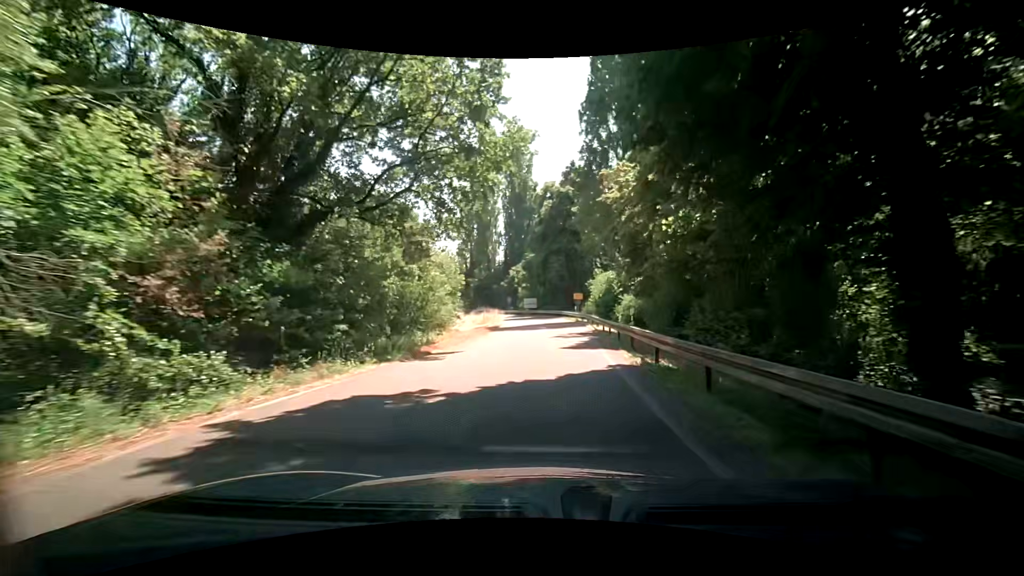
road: secondary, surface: asphalt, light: Day
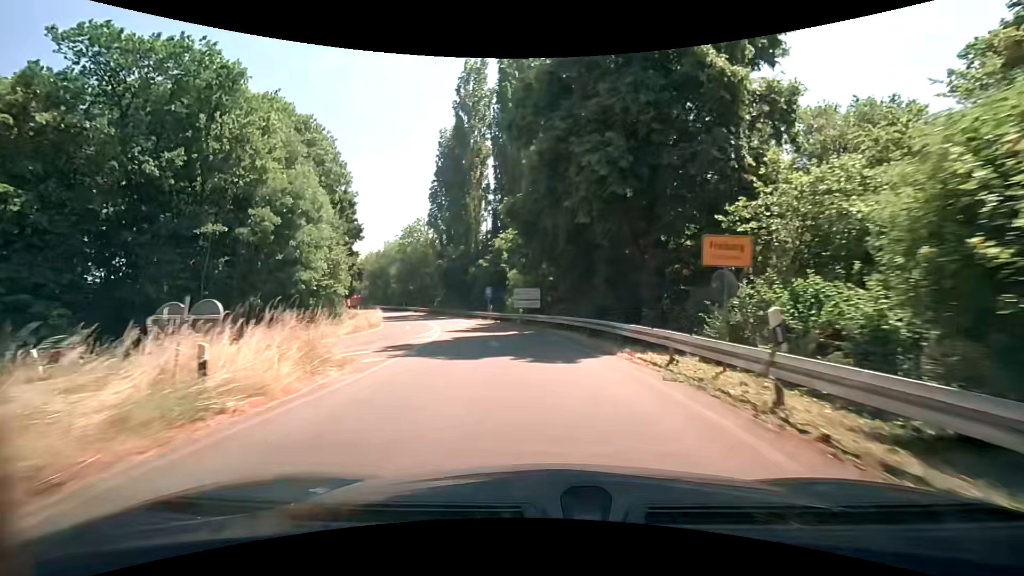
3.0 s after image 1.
(+0.2, +41.6) m; -1°
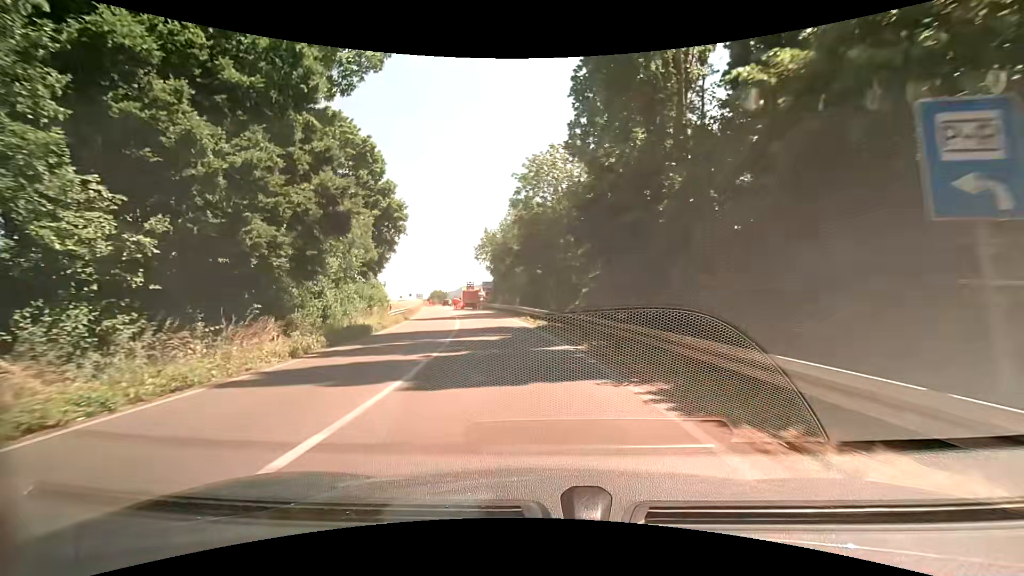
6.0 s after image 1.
(-6.1, +39.8) m; -19°
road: trunk_link
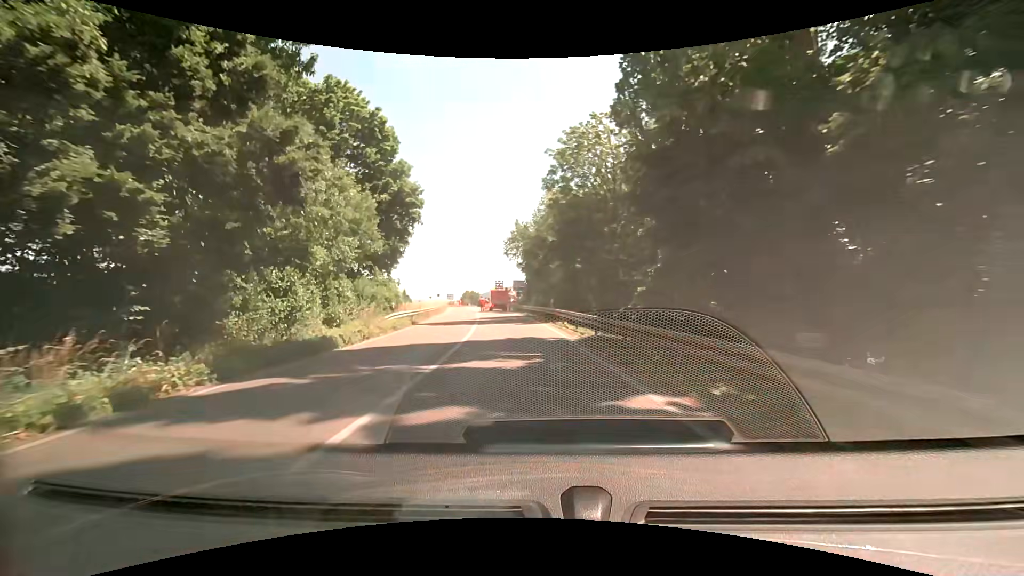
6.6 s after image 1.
(-0.3, +7.3) m; -4°
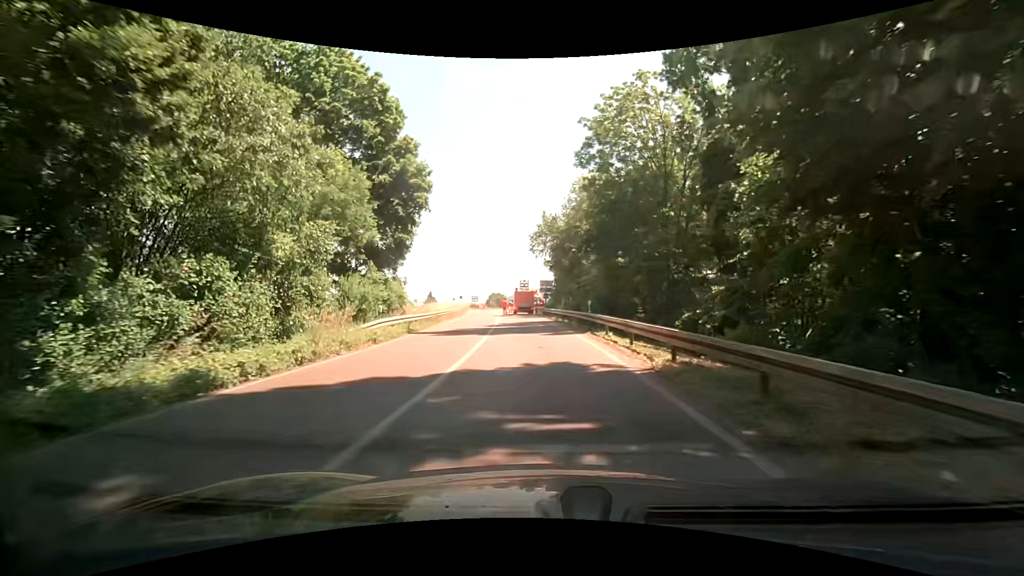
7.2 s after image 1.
(-0.3, +6.7) m; -4°
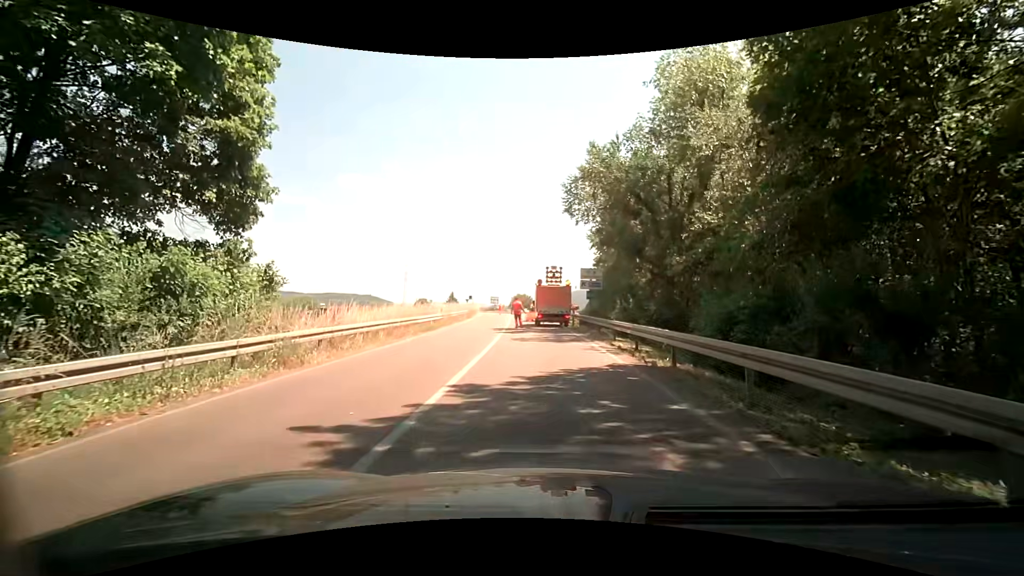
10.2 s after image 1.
(-0.9, +22.5) m; -3°
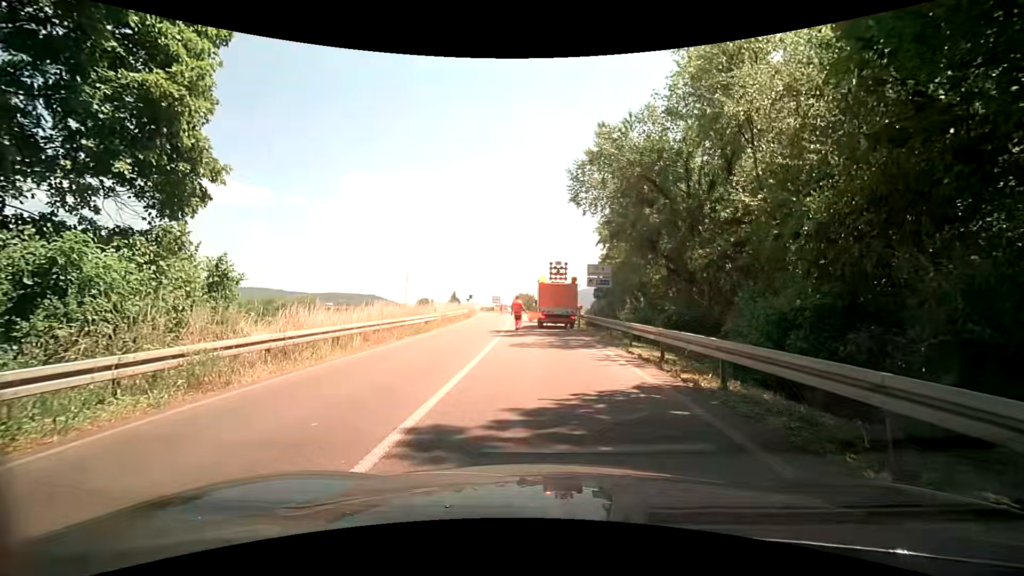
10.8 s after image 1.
(0.0, +2.8) m; 0°
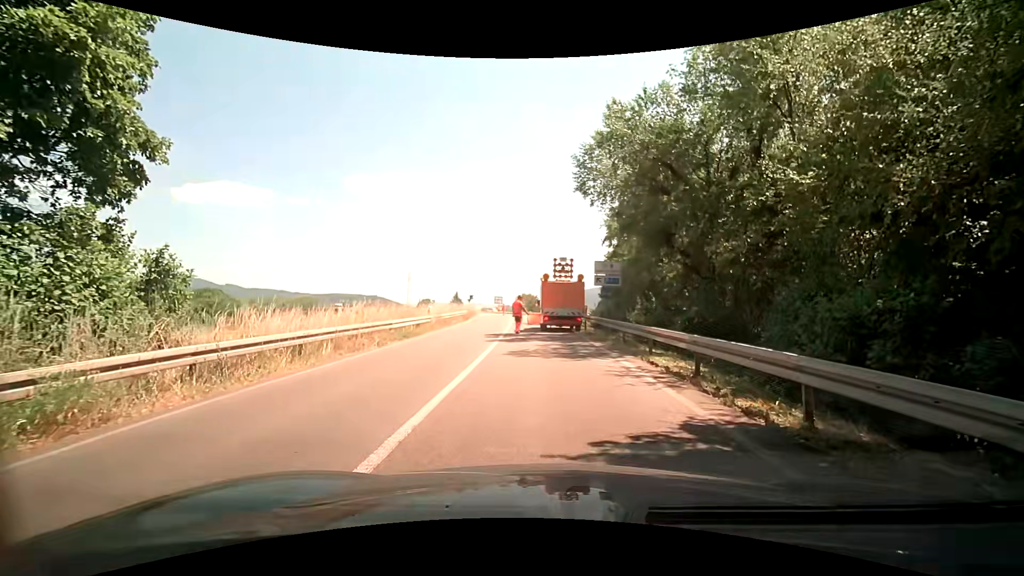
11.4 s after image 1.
(0.0, +2.5) m; 0°
